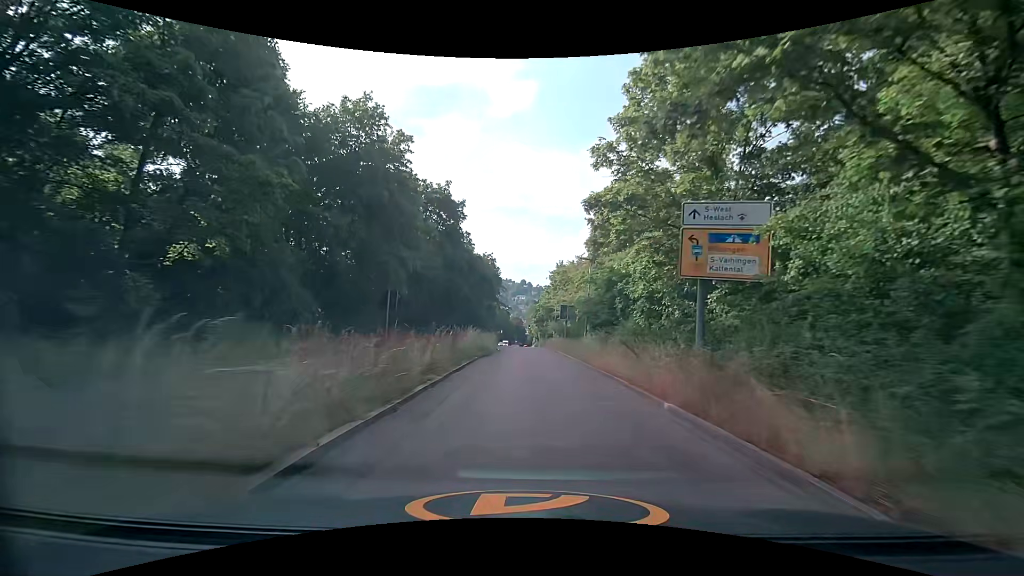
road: secondary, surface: asphalt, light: Day
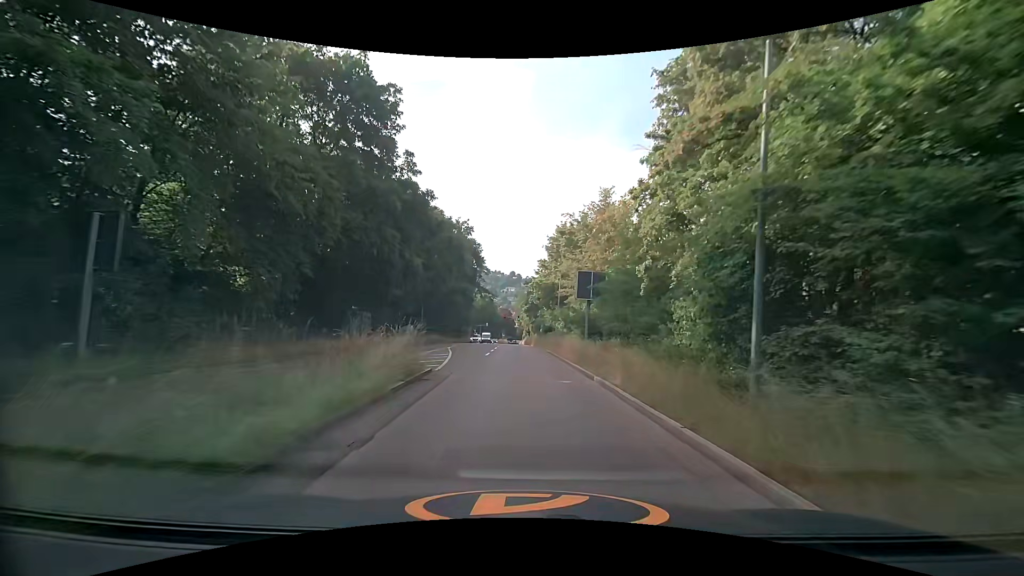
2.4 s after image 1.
(+0.1, +24.3) m; +1°
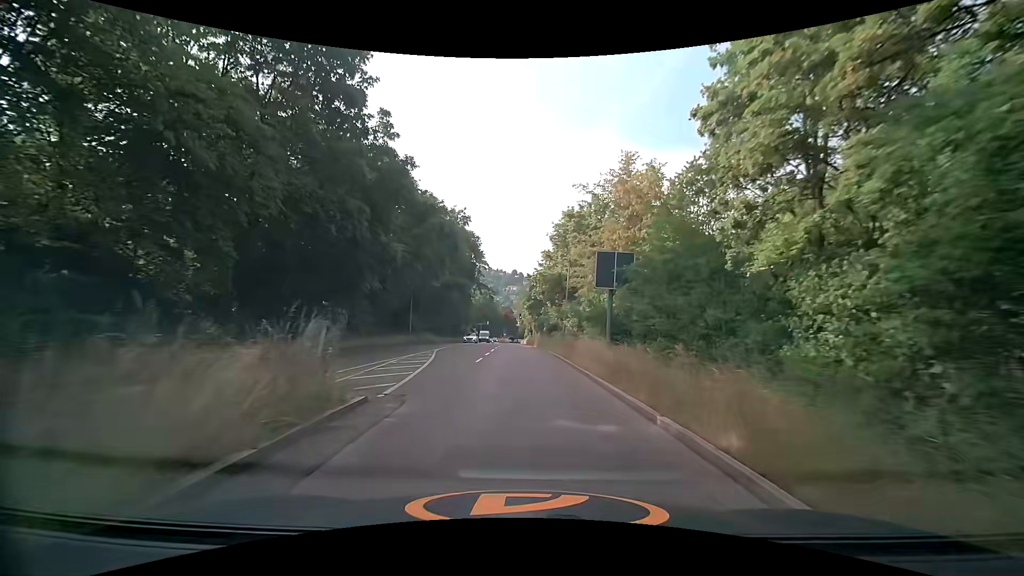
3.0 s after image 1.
(0.0, +6.1) m; 0°
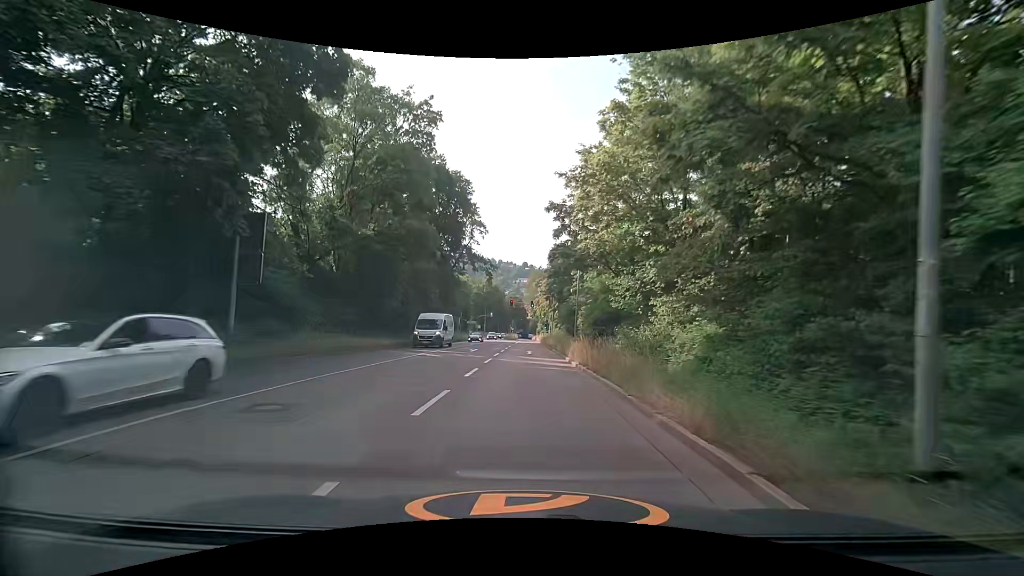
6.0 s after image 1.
(-0.5, +30.7) m; -1°
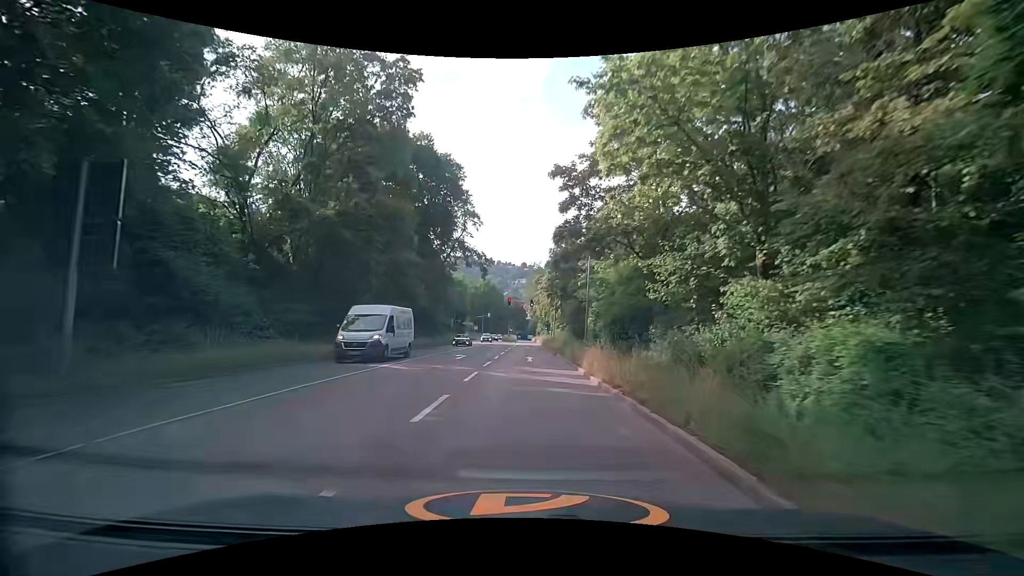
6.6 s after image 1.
(0.0, +6.2) m; 0°
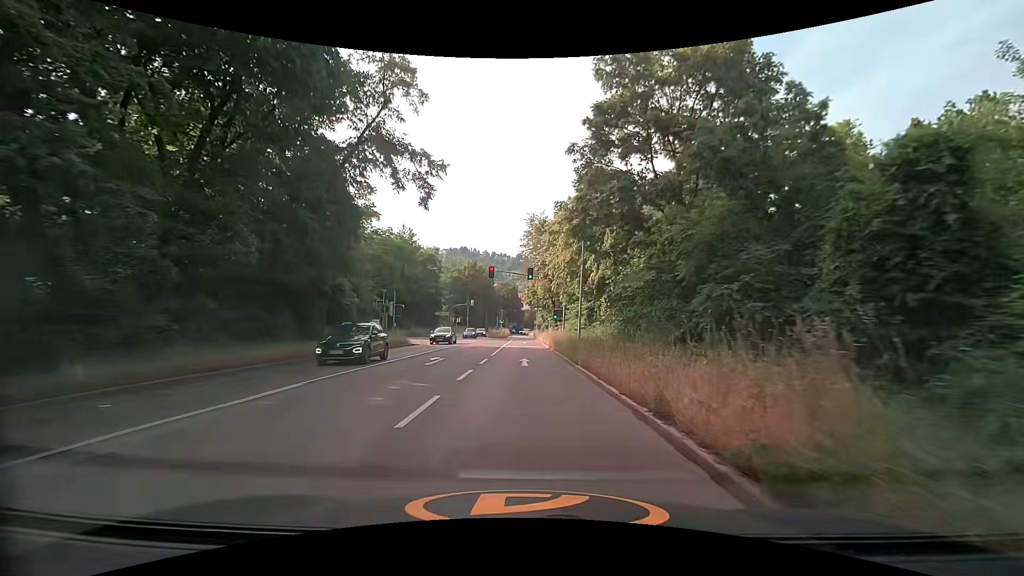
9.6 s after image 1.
(+0.2, +30.9) m; 0°
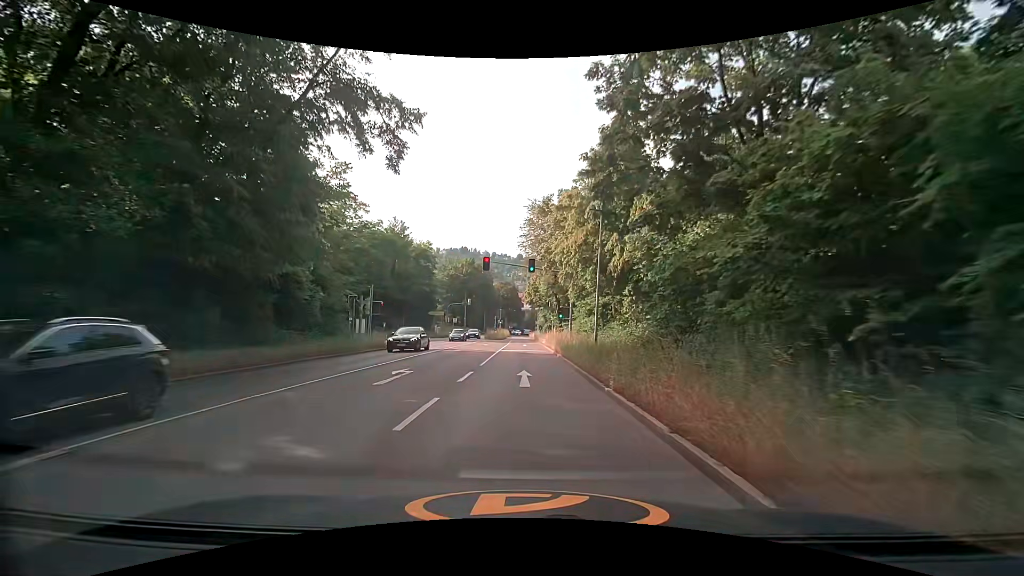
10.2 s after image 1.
(0.0, +6.1) m; 0°
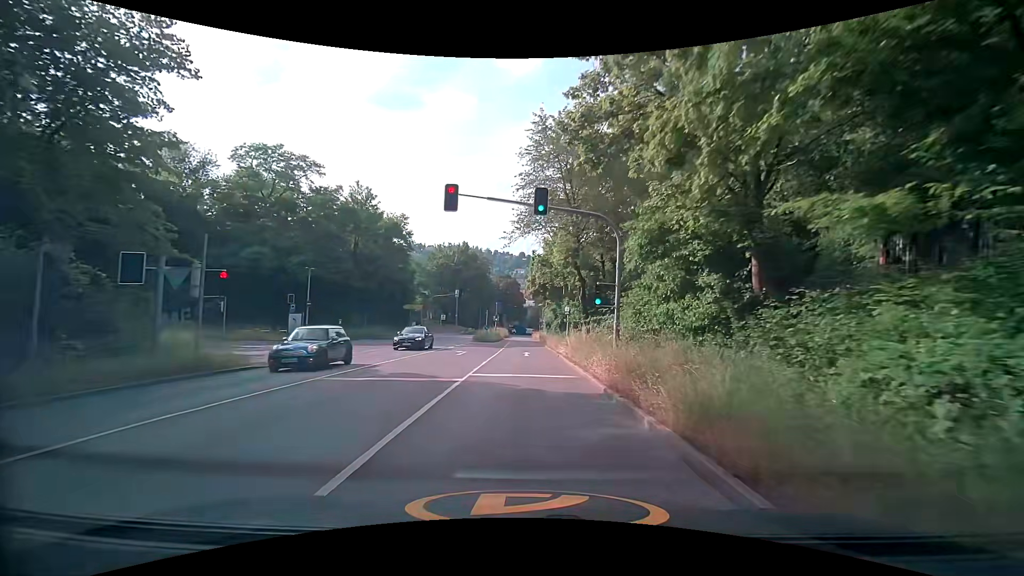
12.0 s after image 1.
(+0.1, +18.3) m; 0°
(0, +10) (0, +20) (0, +30) (0, +40) (0, +50) (0, +60) (0, +70) (0, +80) (-1, +90) (-1, +100) m
